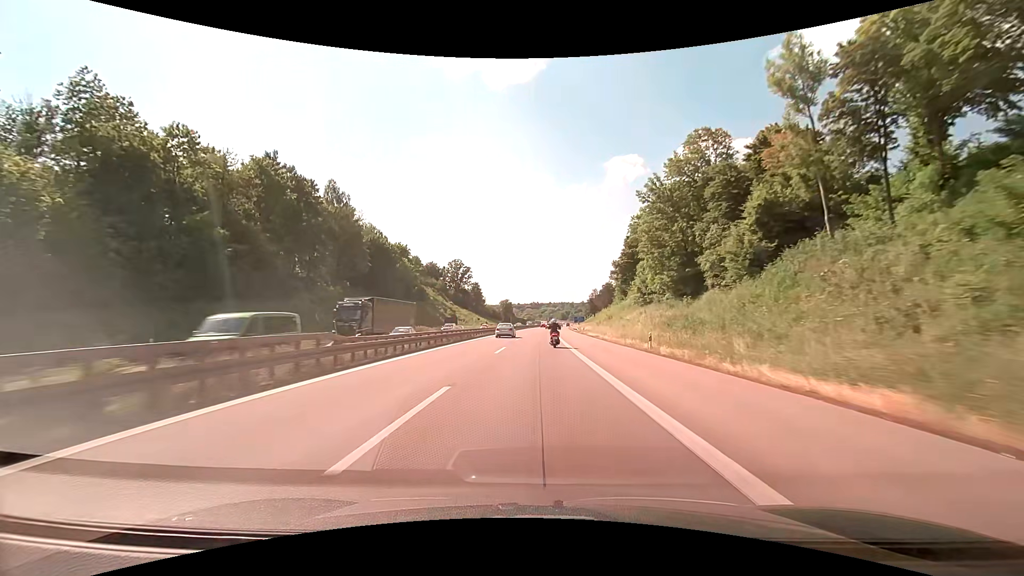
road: motorway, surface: asphalt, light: Day
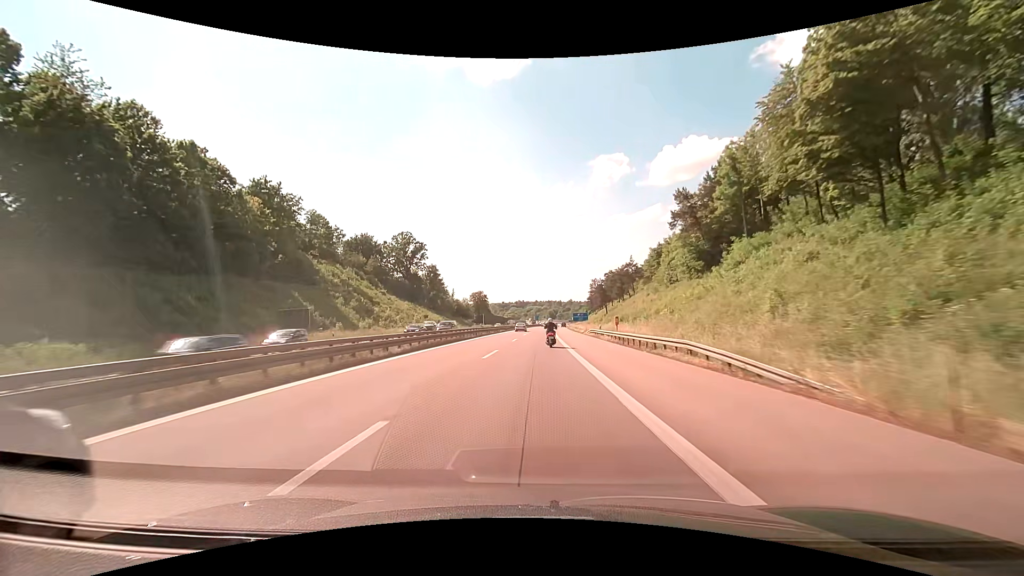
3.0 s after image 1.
(+1.0, +75.7) m; +2°
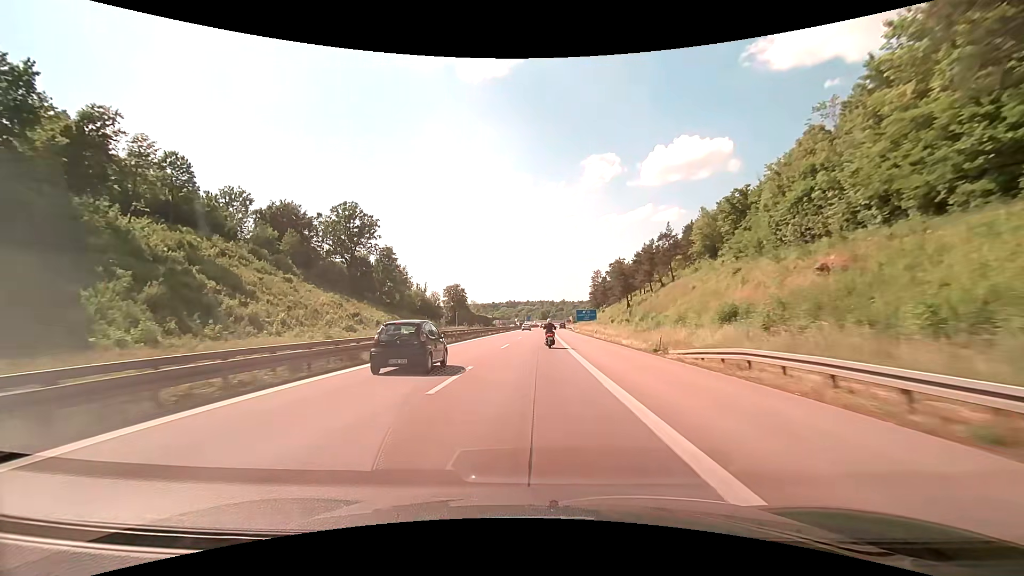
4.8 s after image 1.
(+0.3, +45.5) m; +1°
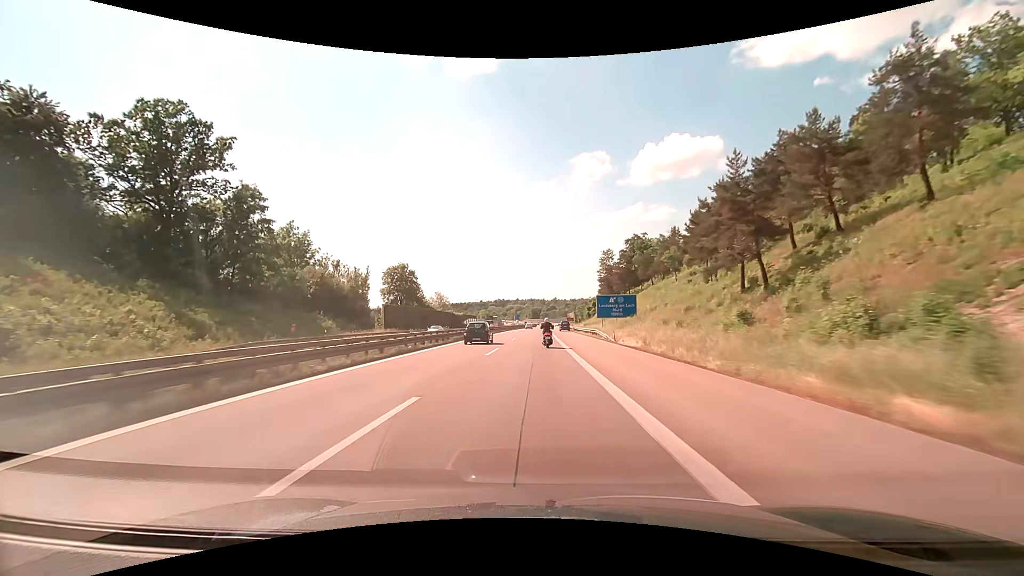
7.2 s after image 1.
(+0.7, +60.5) m; +1°
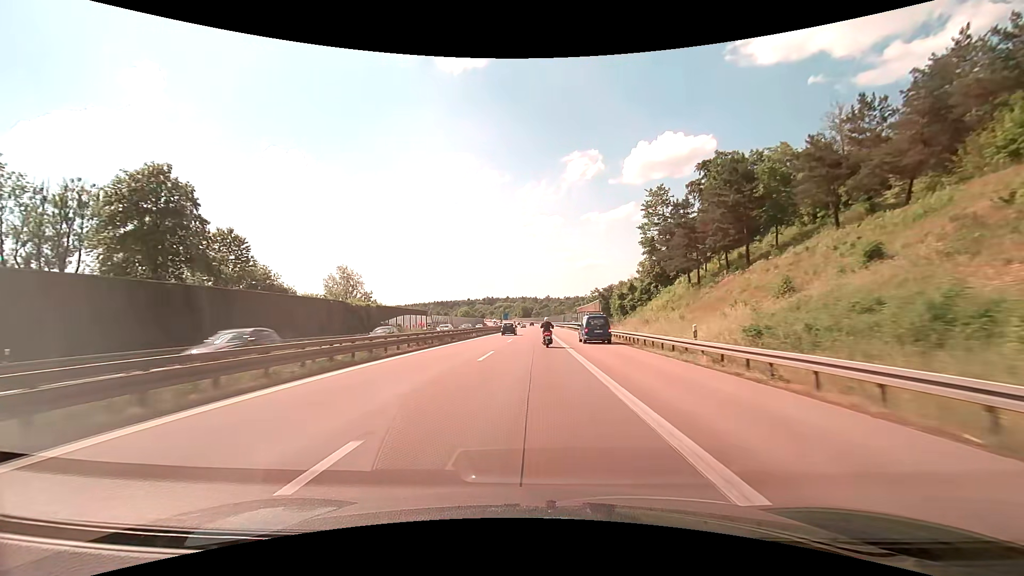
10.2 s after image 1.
(+0.4, +75.3) m; +1°
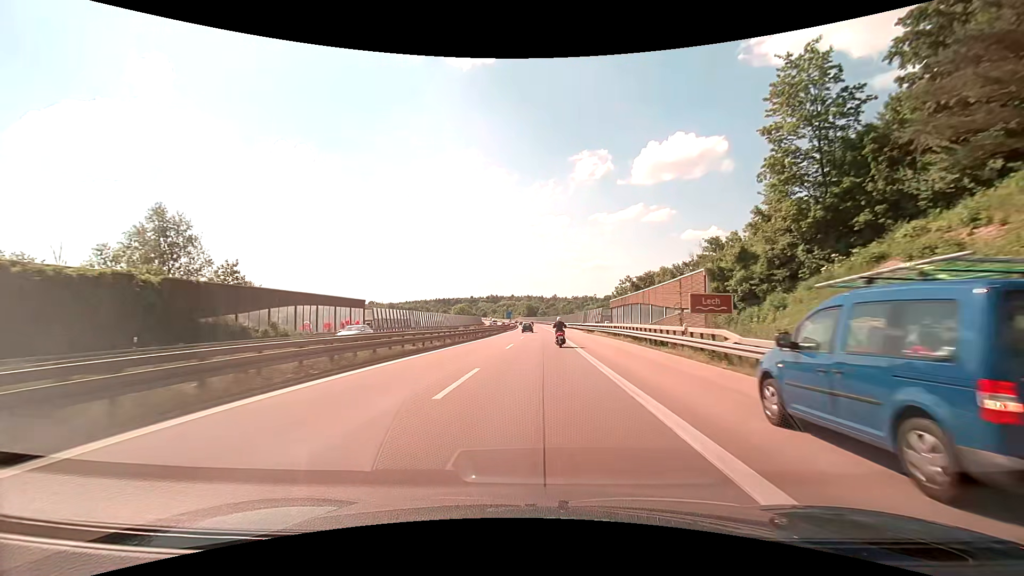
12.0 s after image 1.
(-0.1, +45.0) m; -1°
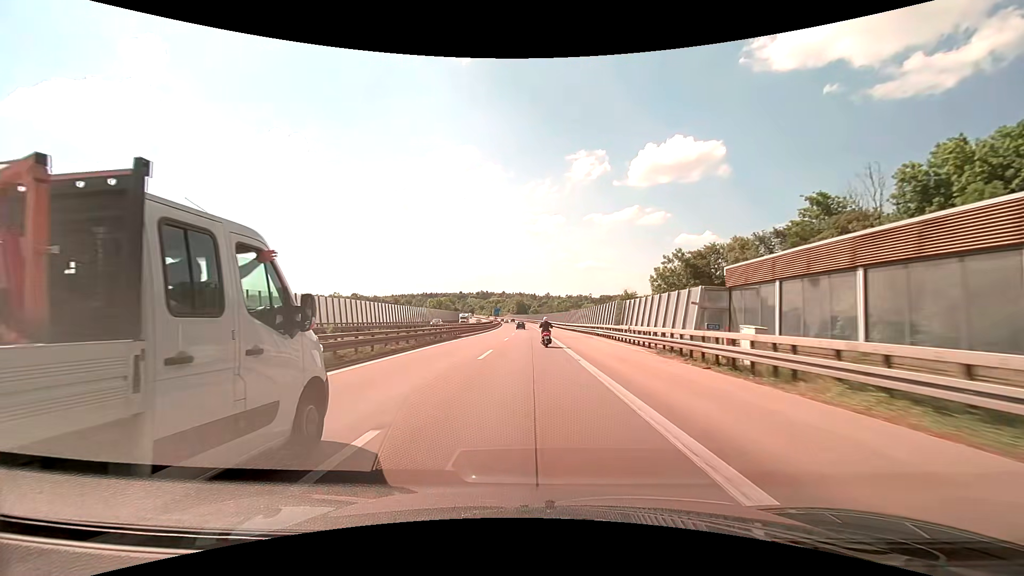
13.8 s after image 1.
(+0.5, +44.7) m; +1°
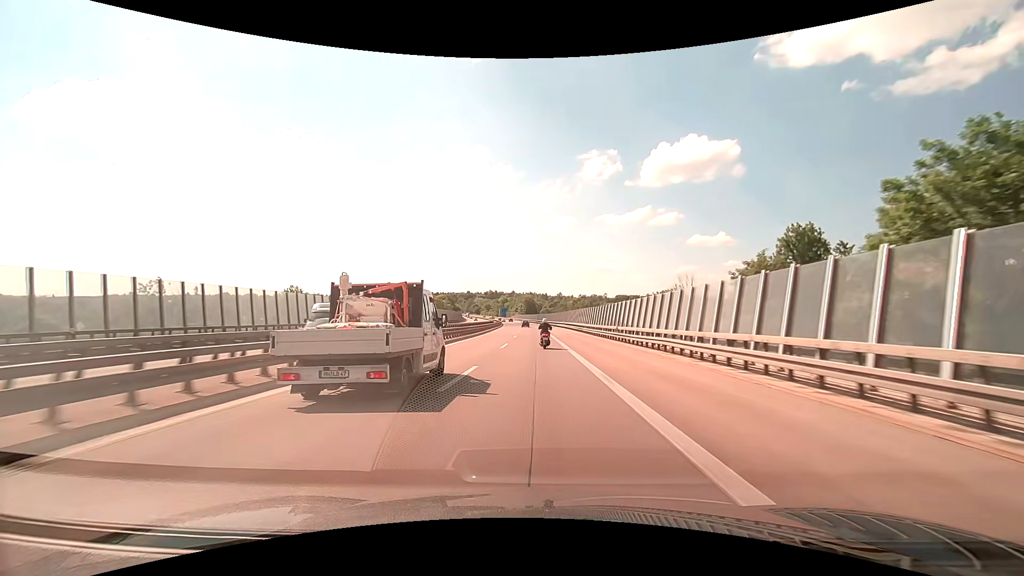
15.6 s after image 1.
(-0.3, +44.4) m; -1°
(0, +10) (0, +20) (0, +30) (0, +40) (0, +50) (0, +60) (-1, +70) (-1, +80) (-1, +90) (-1, +100) m
